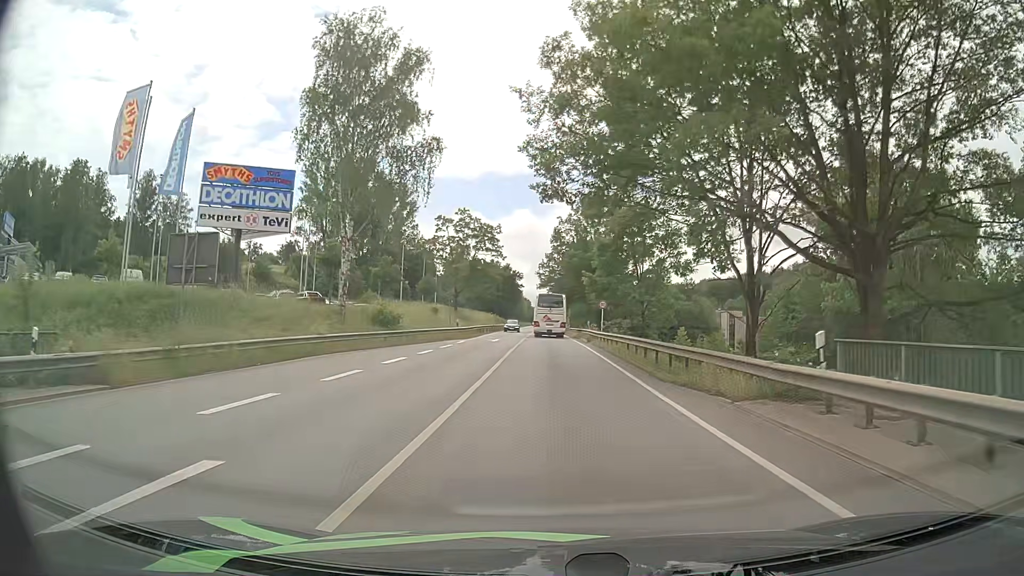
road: primary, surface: asphalt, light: Day
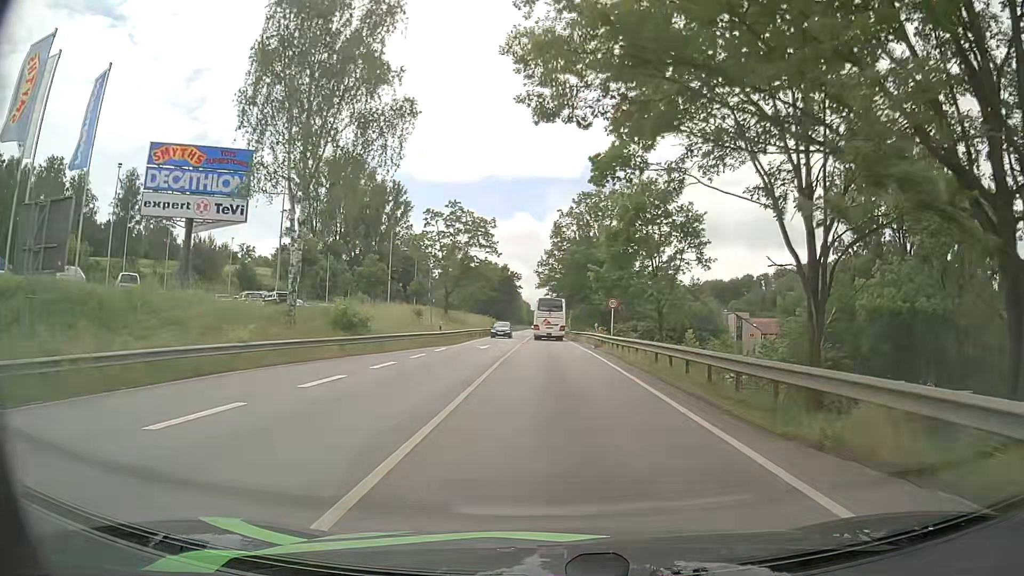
(0.0, +7.5) m; 0°
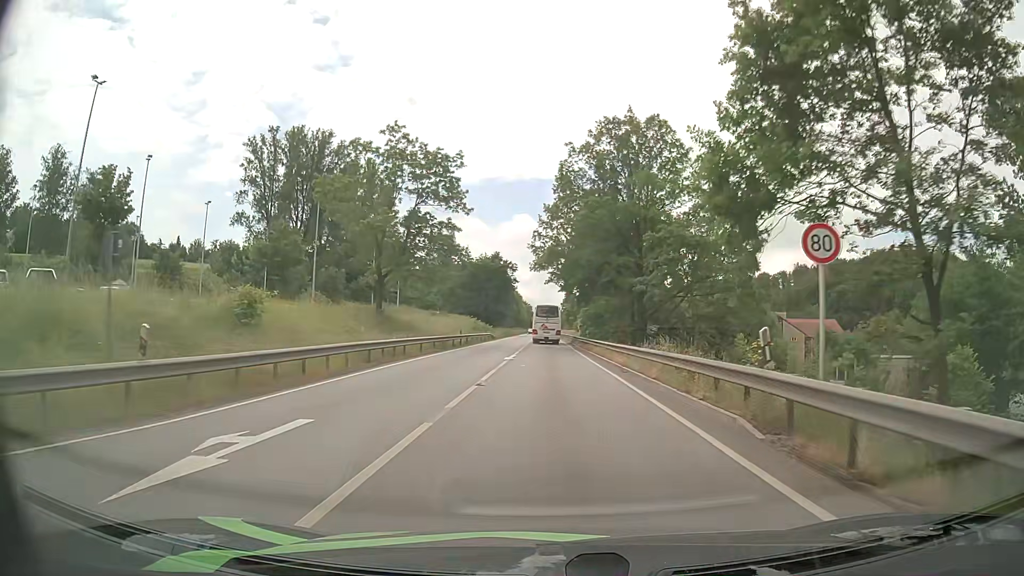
(-0.1, +30.6) m; 0°
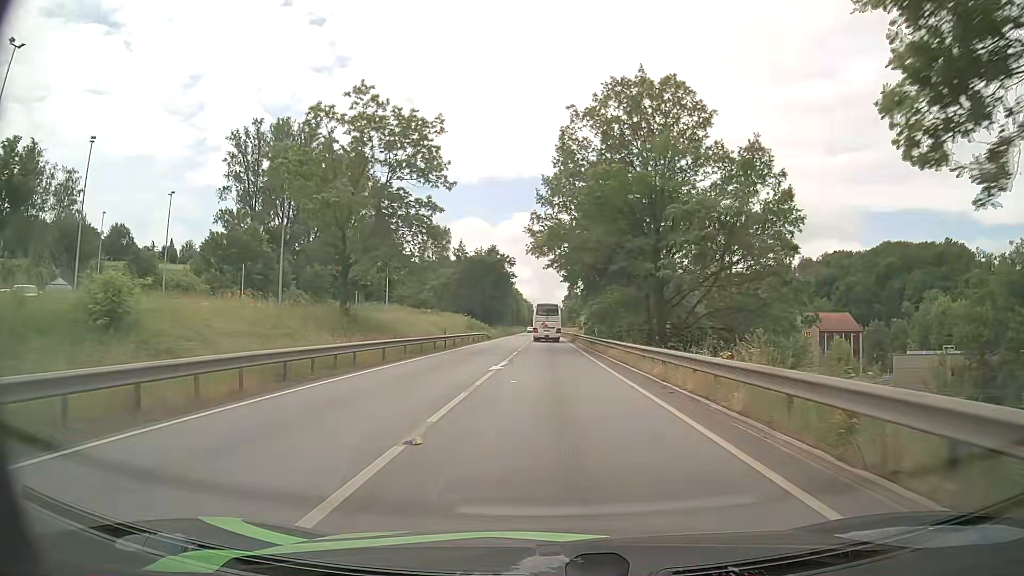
(0.0, +8.0) m; 0°
(0, +10) (0, +20) (0, +30) (0, +40) (0, +50) (0, +60) (0, +70) (0, +80) (0, +90) (0, +100) m
